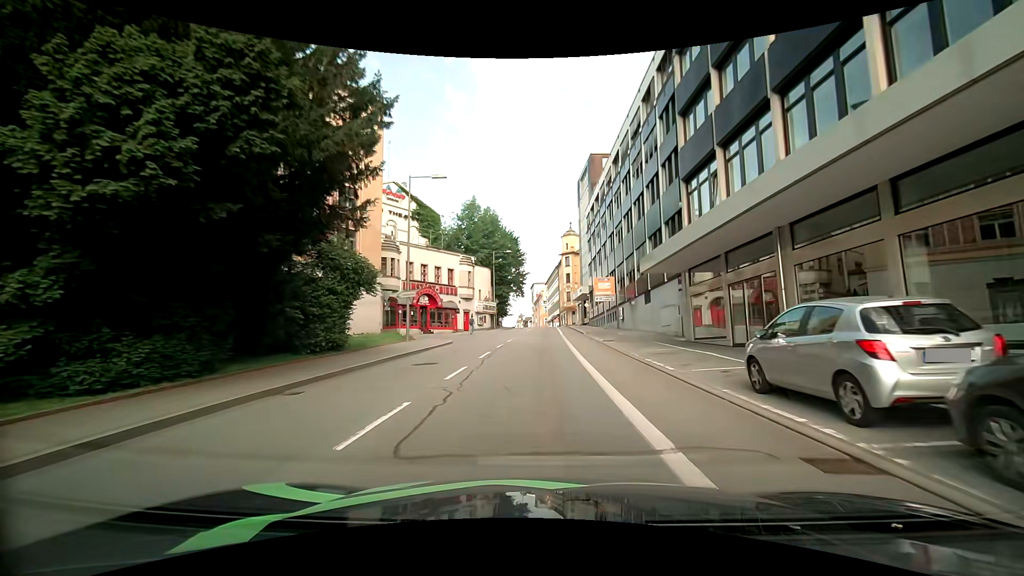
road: tertiary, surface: asphalt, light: Day
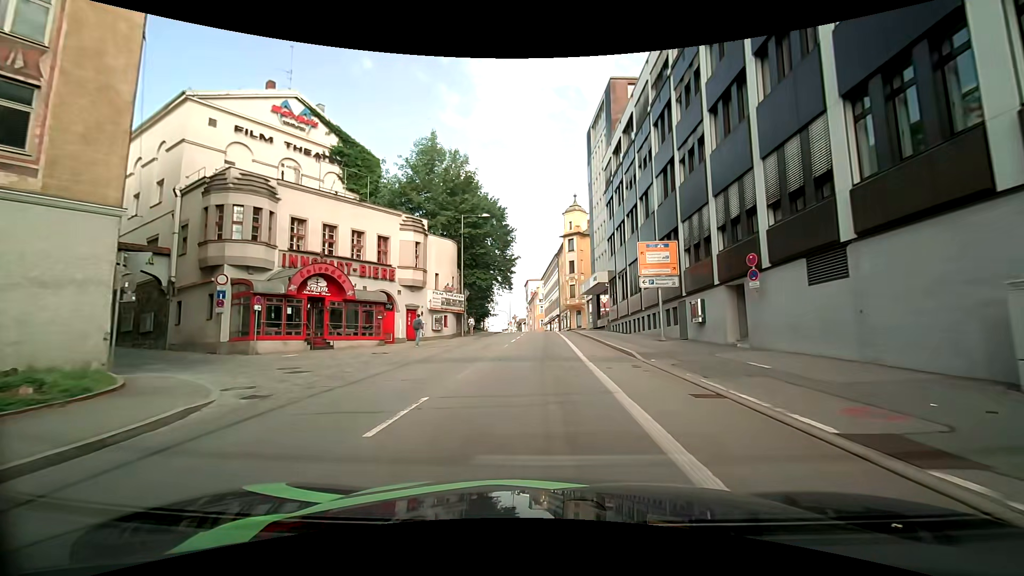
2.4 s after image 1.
(-0.6, +23.4) m; -3°
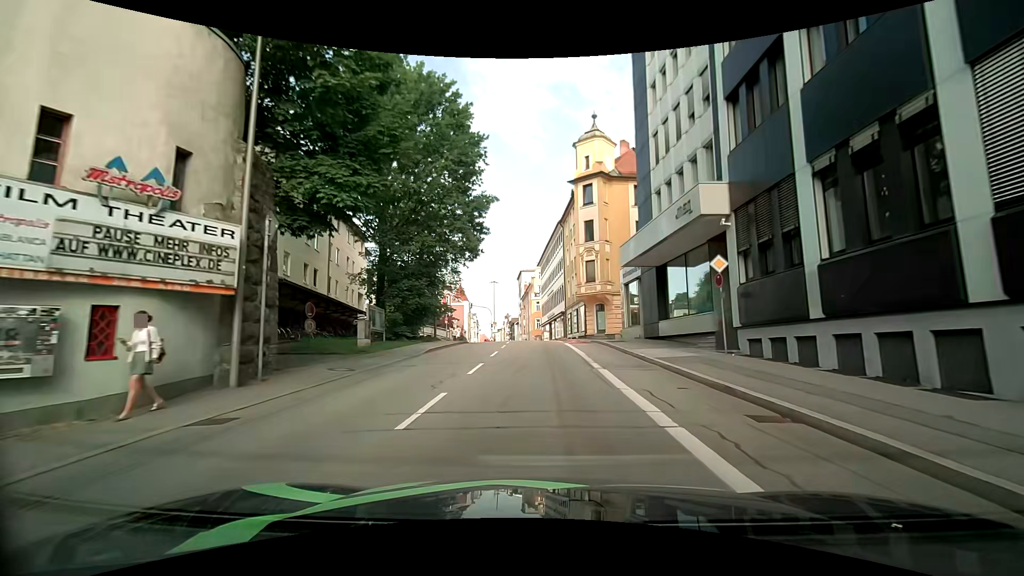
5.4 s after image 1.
(+1.0, +29.8) m; +3°
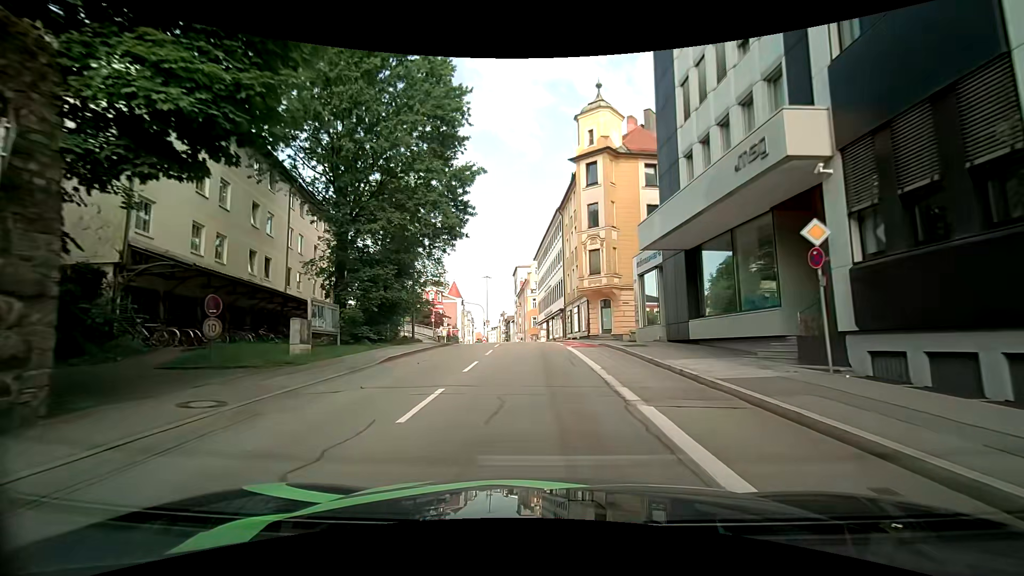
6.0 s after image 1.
(0.0, +5.7) m; +2°
